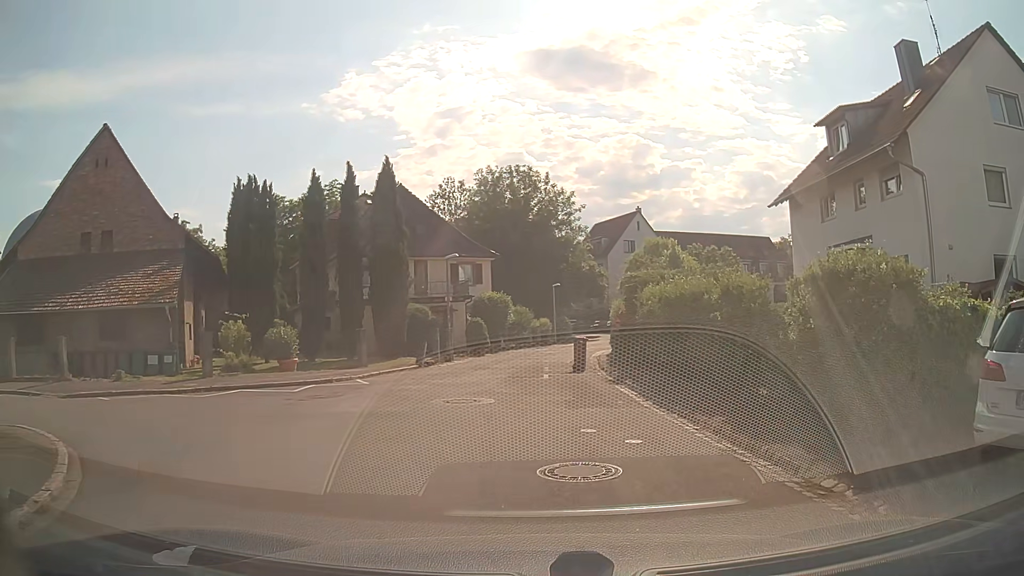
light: Day
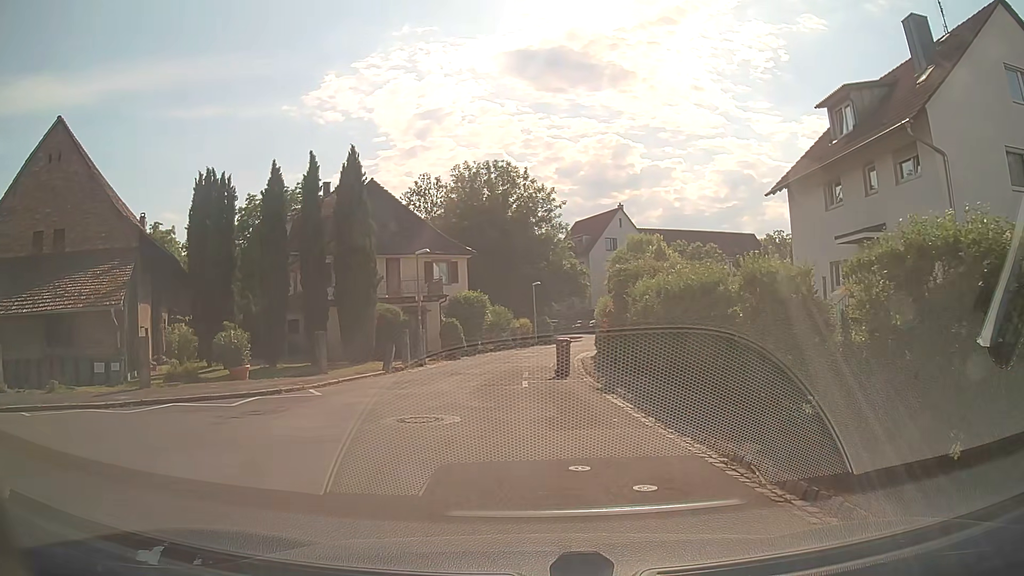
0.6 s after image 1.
(0.0, +2.3) m; +1°
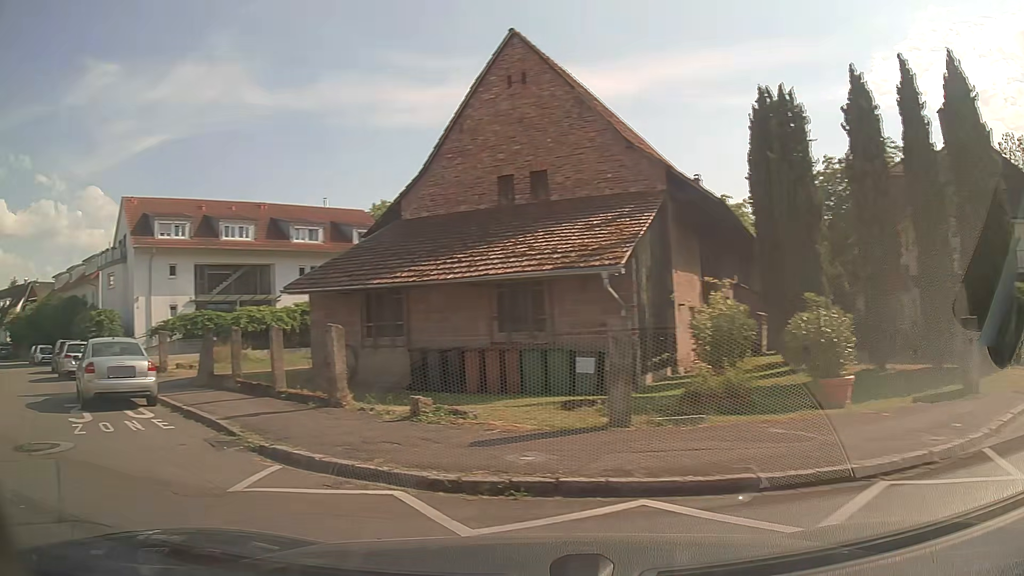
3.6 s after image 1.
(-2.8, +9.0) m; -52°
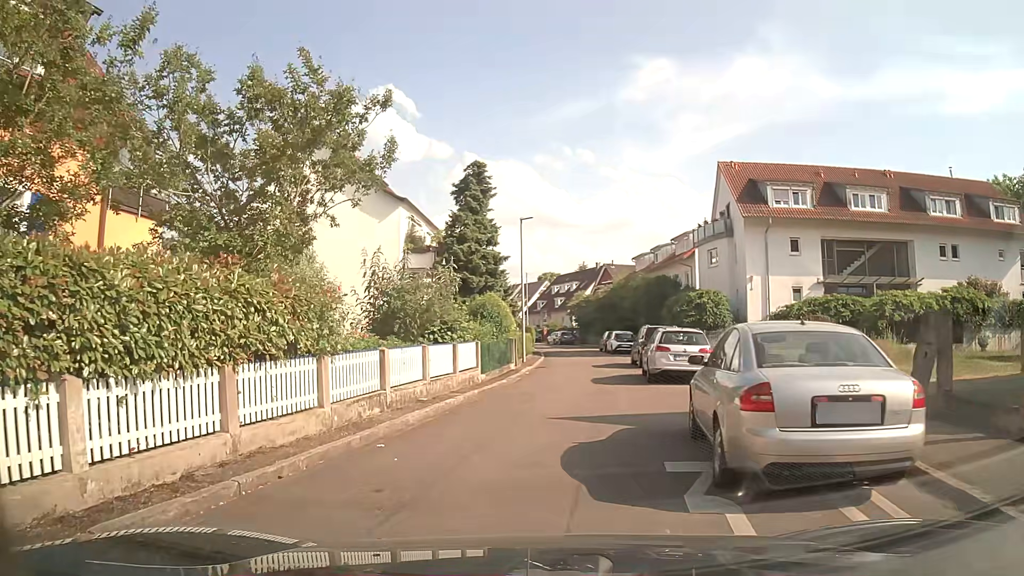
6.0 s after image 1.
(-4.3, +7.3) m; -48°
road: residential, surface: asphalt
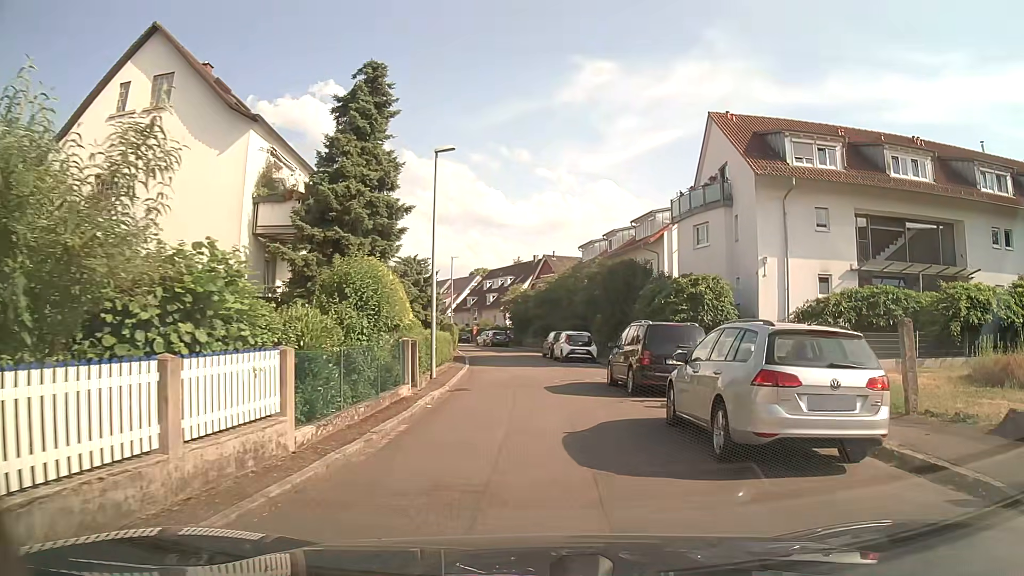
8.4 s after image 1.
(+0.3, +11.4) m; +6°
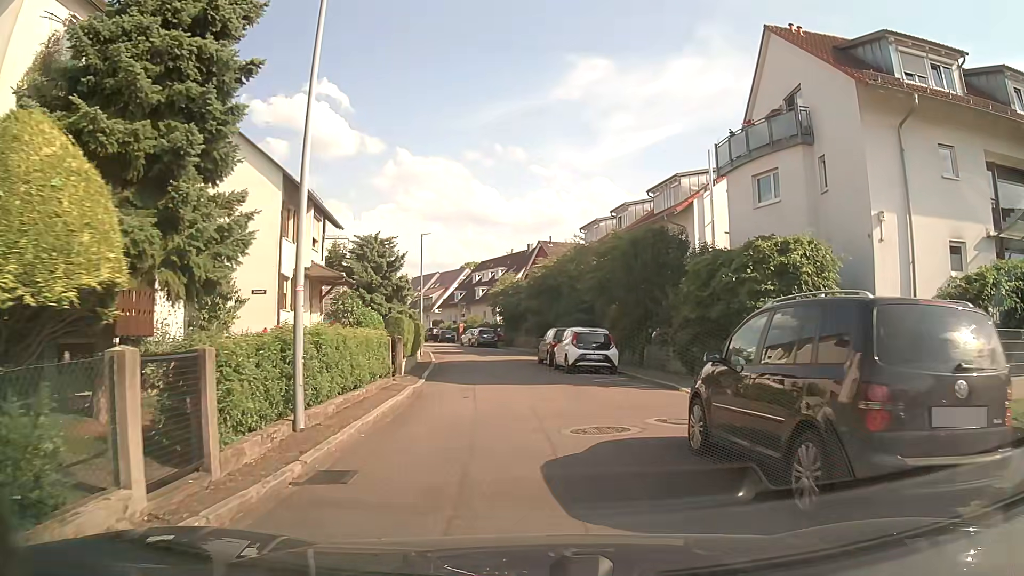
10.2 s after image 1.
(+0.1, +10.3) m; +1°
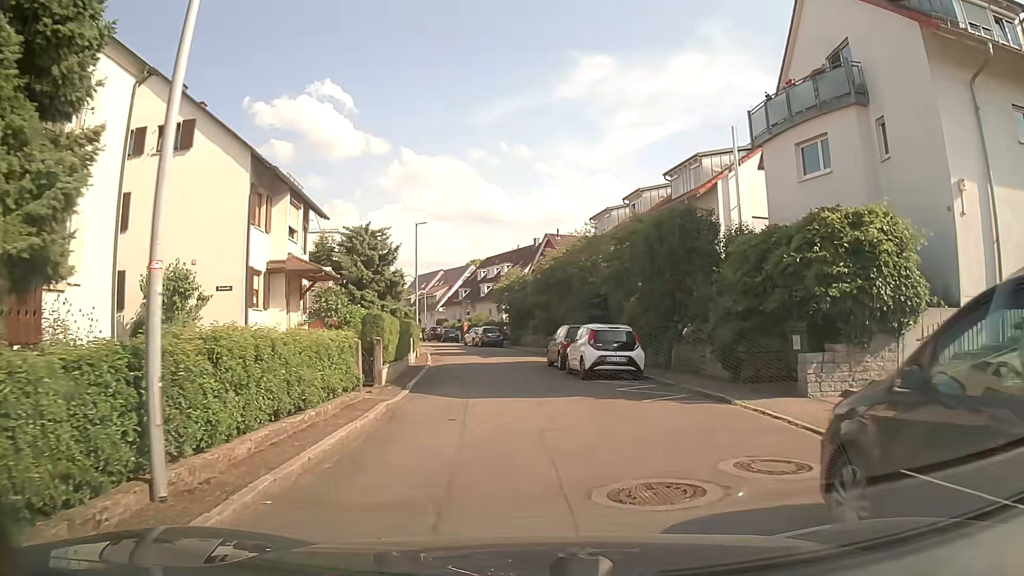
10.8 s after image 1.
(0.0, +3.6) m; -2°
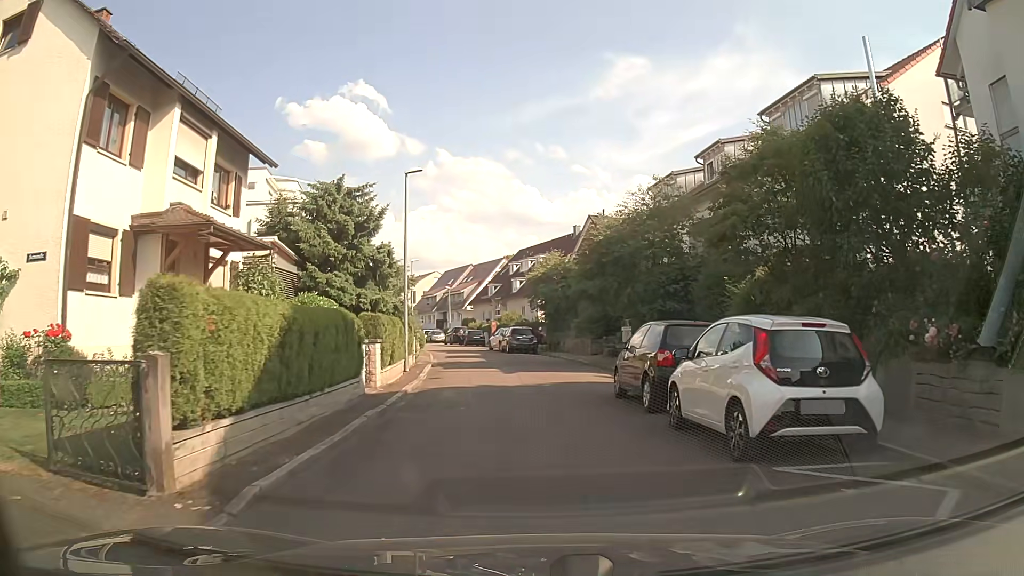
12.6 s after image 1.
(-0.1, +11.0) m; -2°
